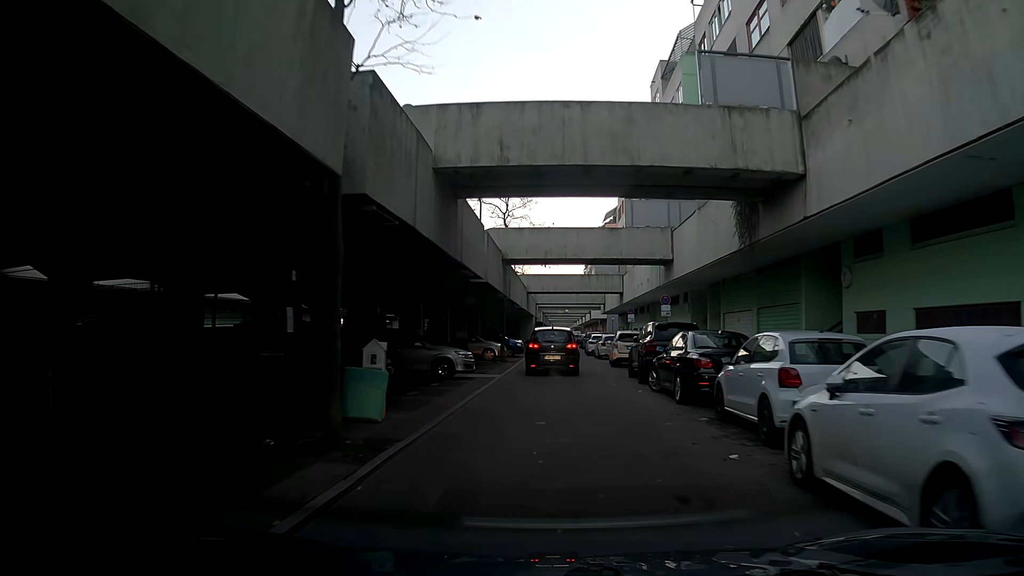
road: residential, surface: asphalt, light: Day
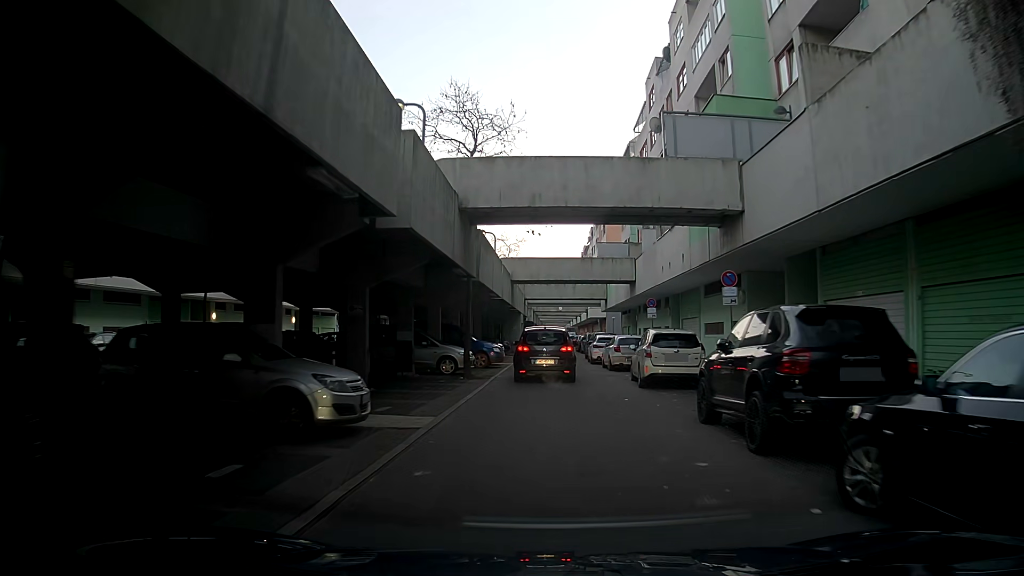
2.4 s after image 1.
(-0.1, +11.5) m; 0°
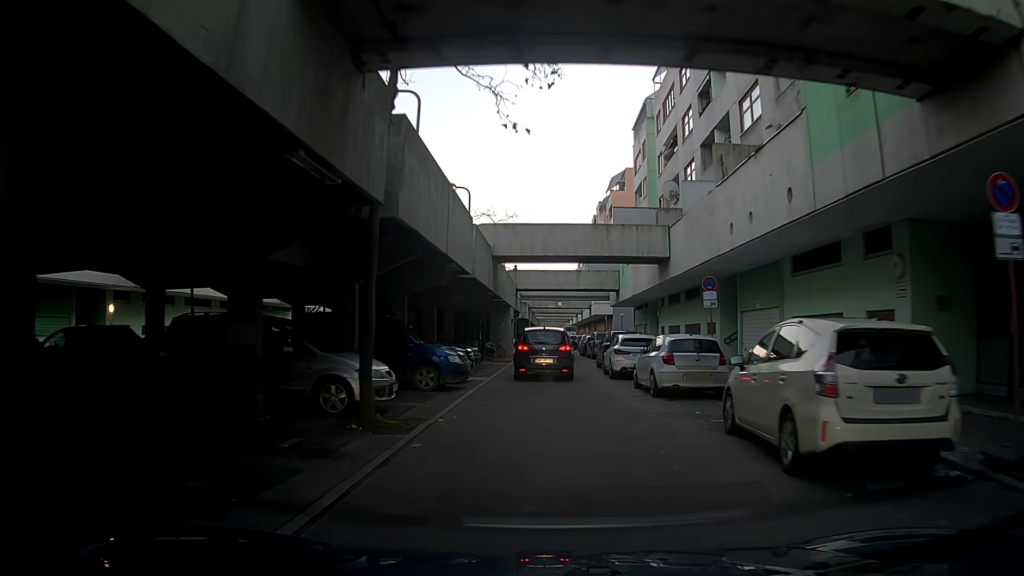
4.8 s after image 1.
(+0.1, +11.6) m; +1°
